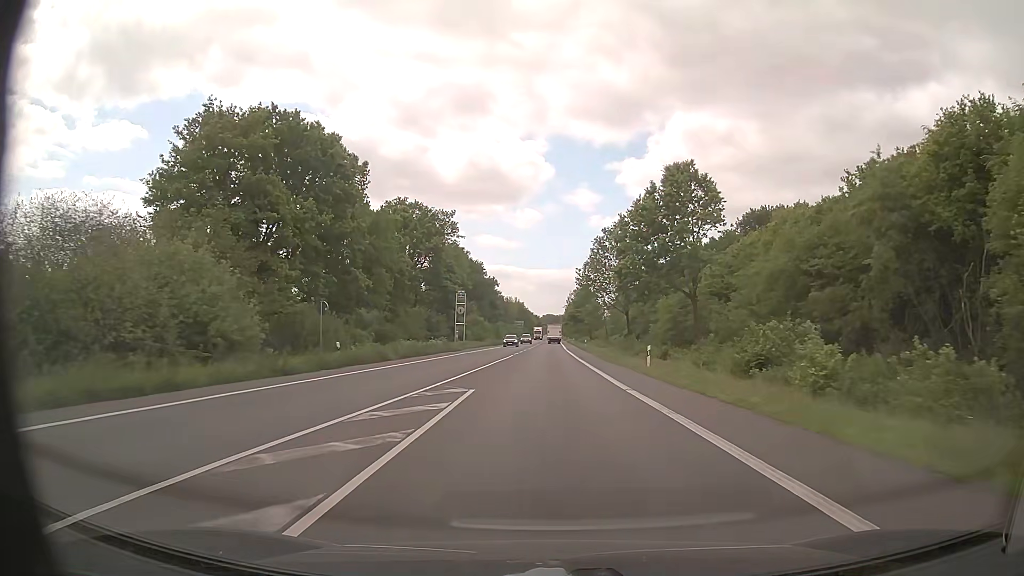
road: primary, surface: asphalt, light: Day
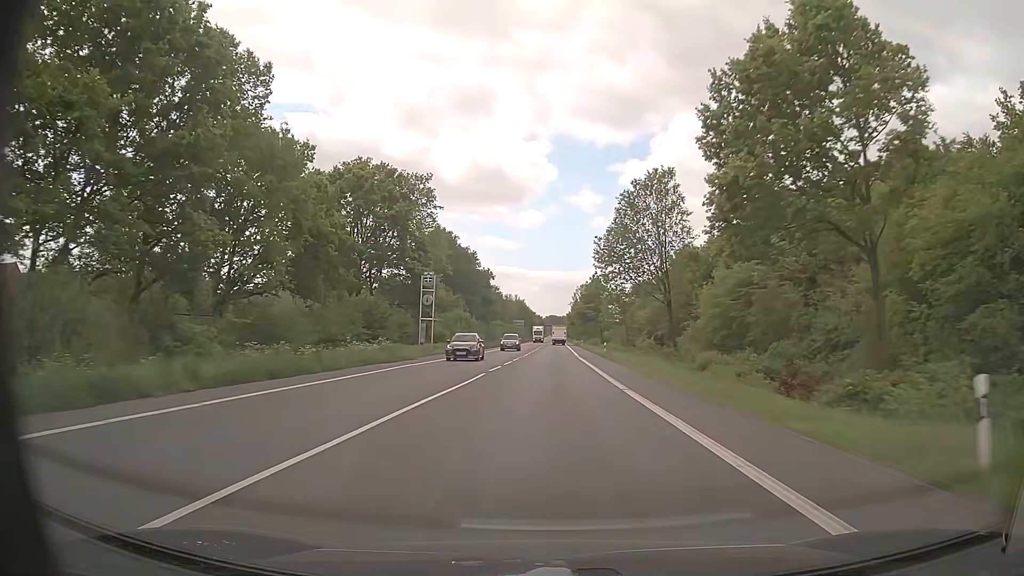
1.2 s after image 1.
(0.0, +22.9) m; 0°
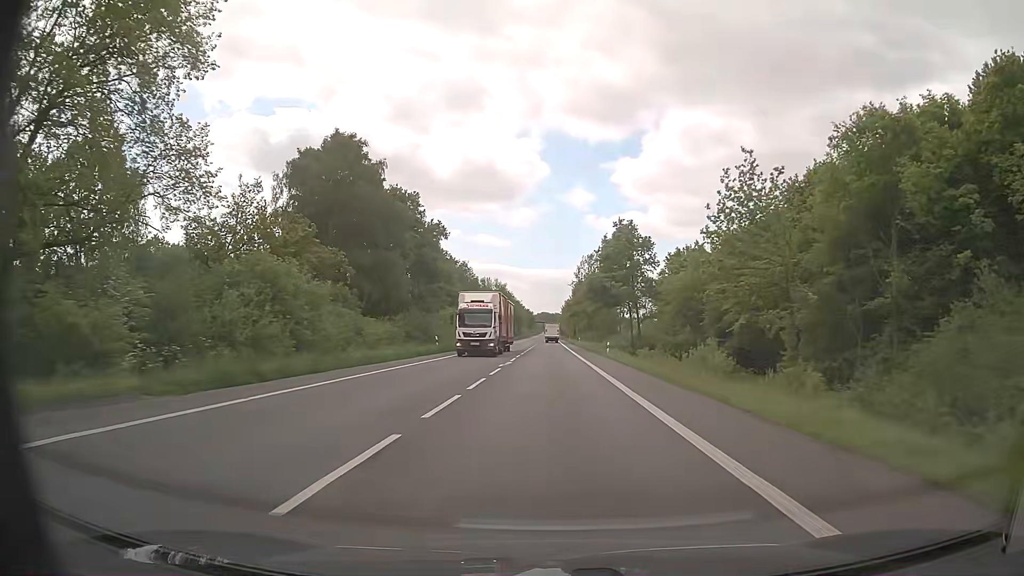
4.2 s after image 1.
(+0.3, +57.3) m; 0°
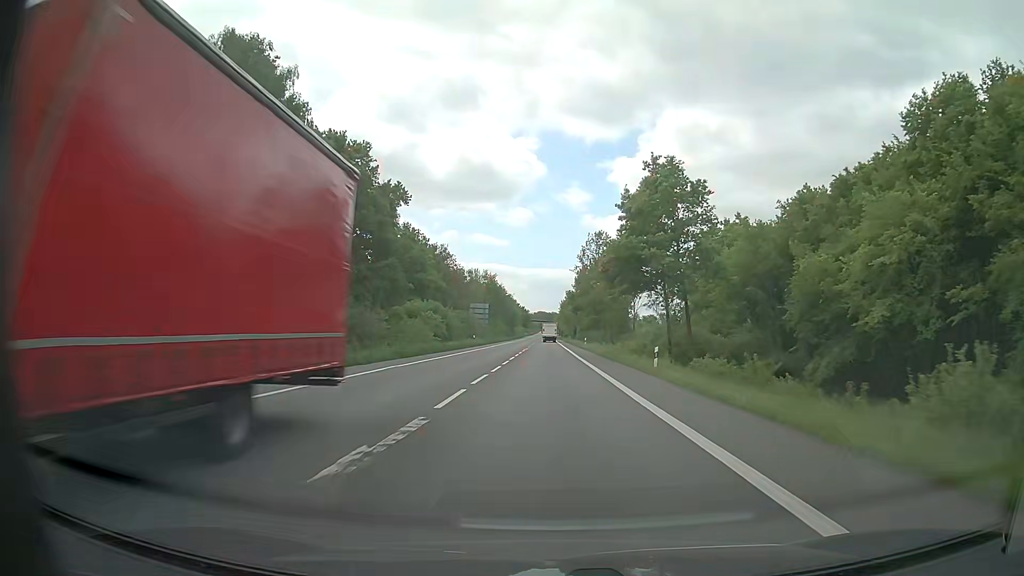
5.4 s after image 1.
(+0.1, +22.9) m; 0°
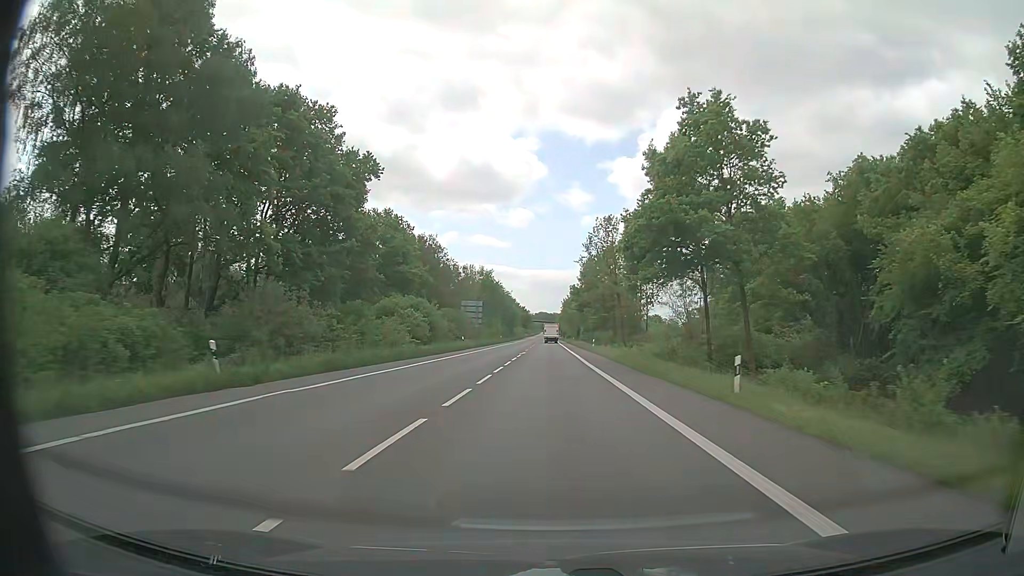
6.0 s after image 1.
(0.0, +11.4) m; 0°
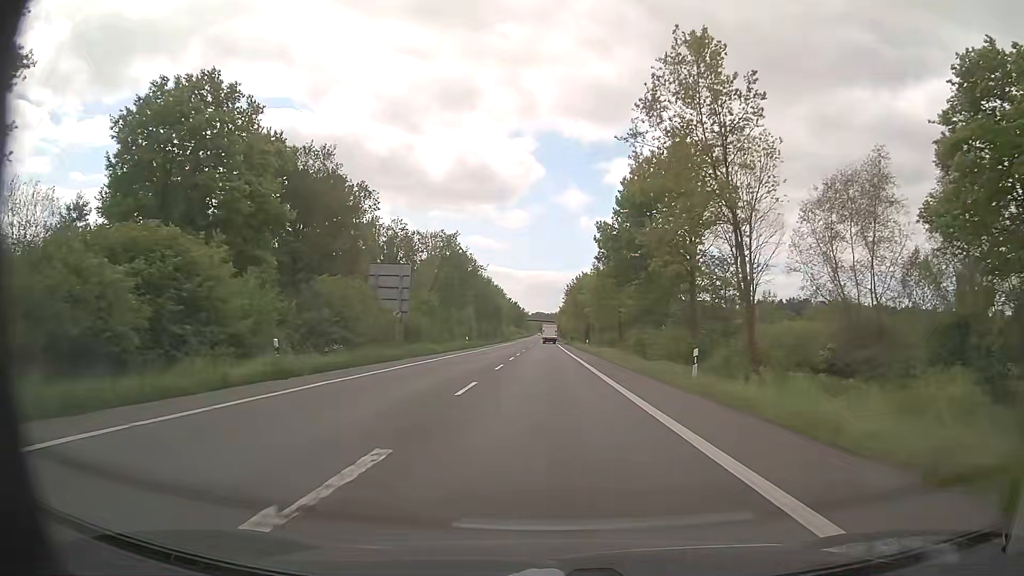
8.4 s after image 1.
(+0.1, +45.8) m; 0°
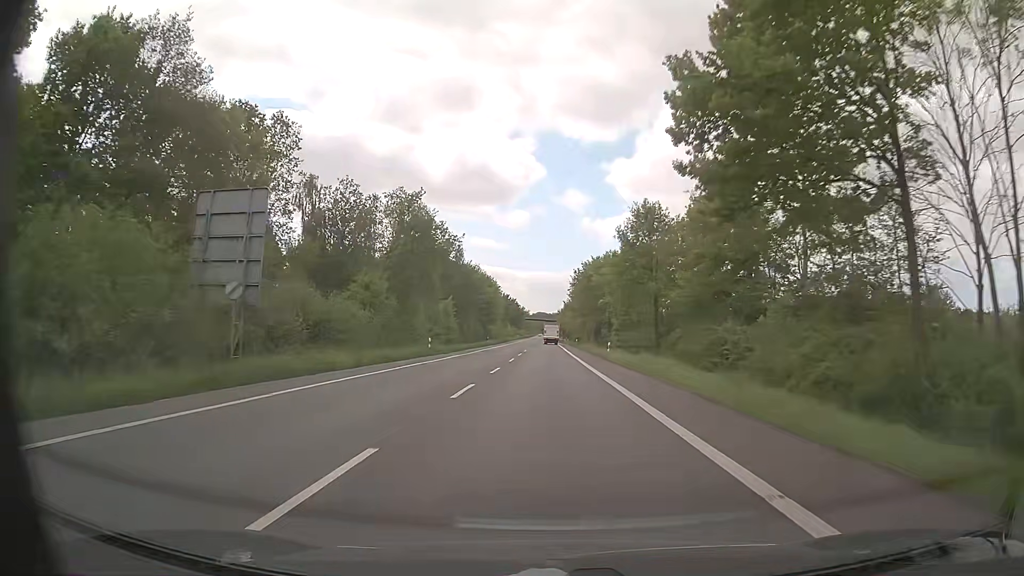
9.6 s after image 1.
(0.0, +23.3) m; 0°
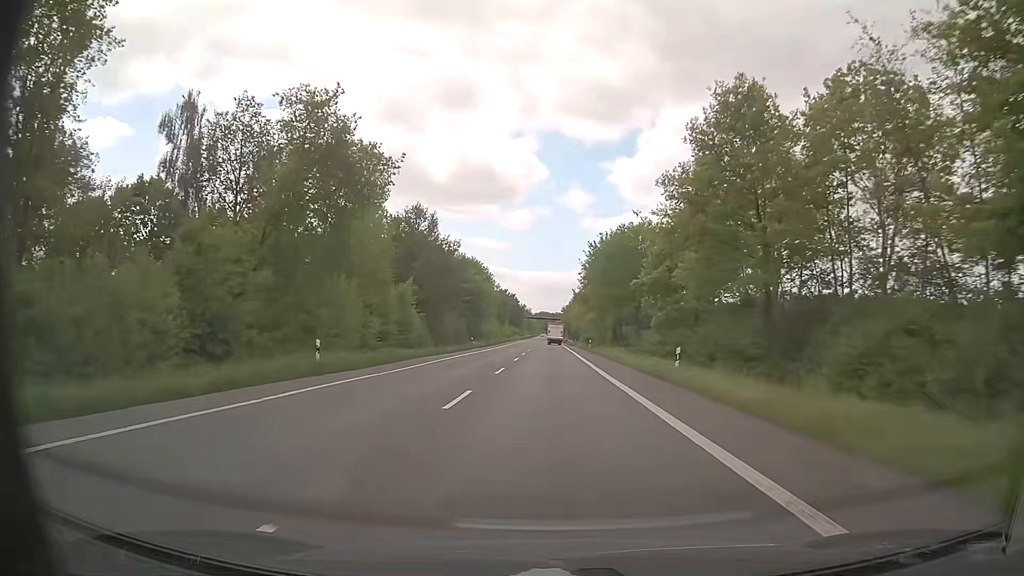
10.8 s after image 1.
(-0.1, +24.2) m; 0°
